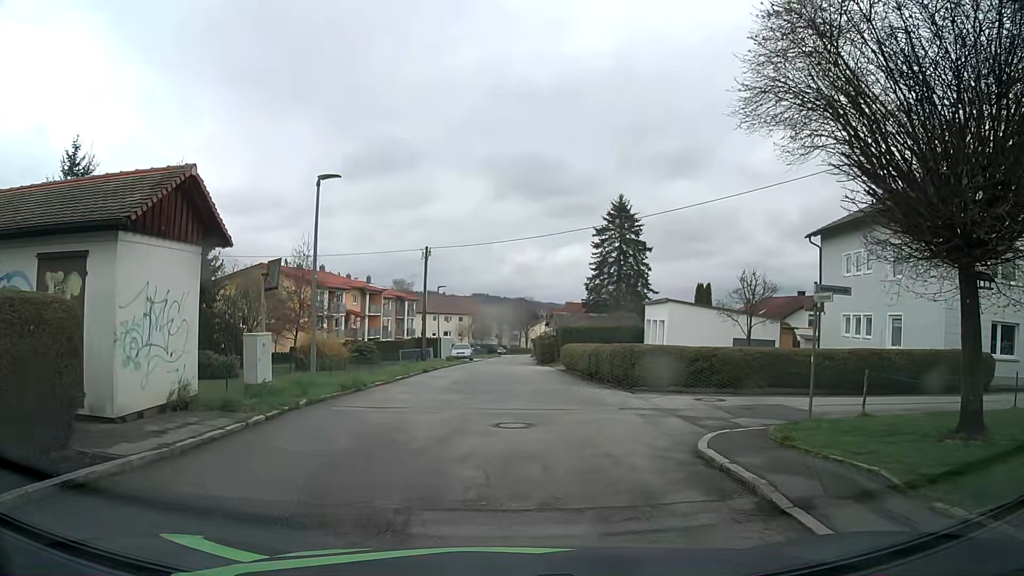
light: Day
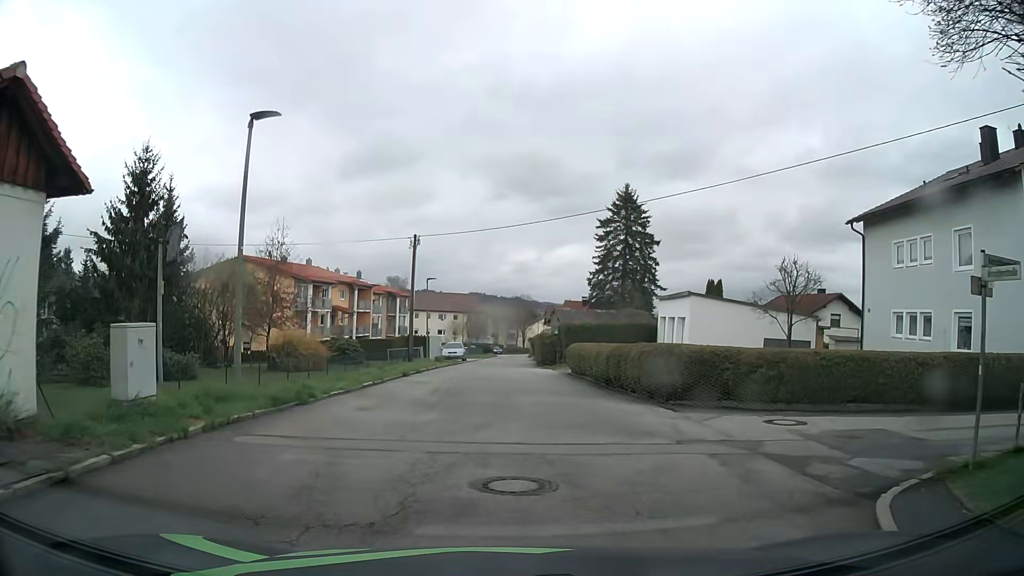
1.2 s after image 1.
(0.0, +4.8) m; 0°
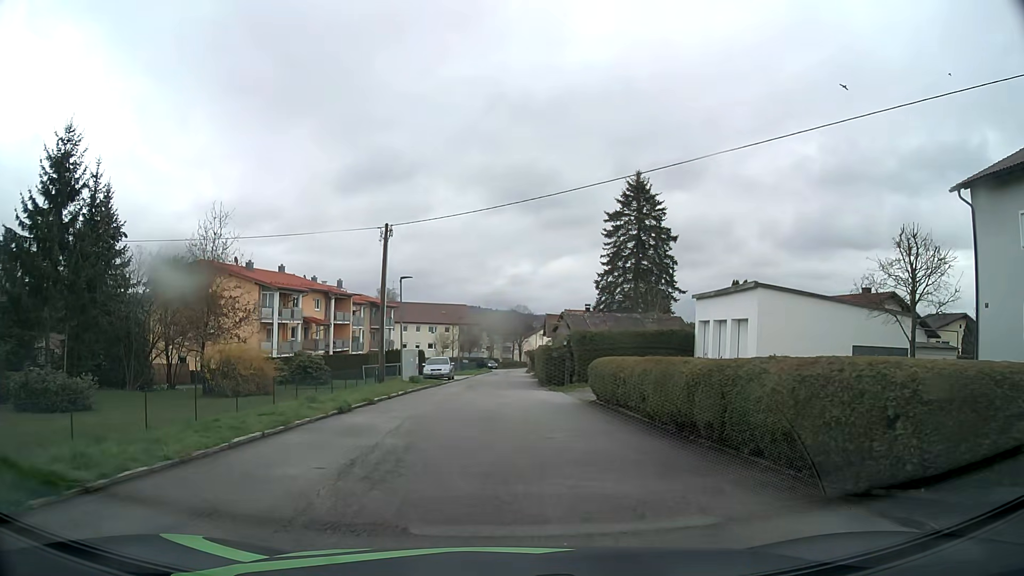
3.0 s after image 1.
(+0.2, +8.8) m; +2°
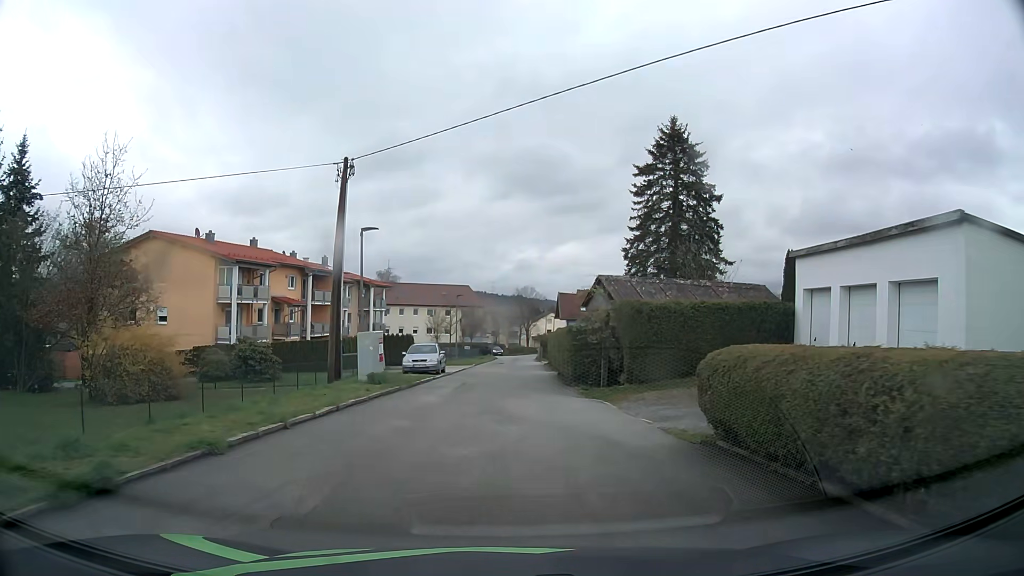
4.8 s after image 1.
(-0.2, +10.5) m; -1°
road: residential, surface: asphalt
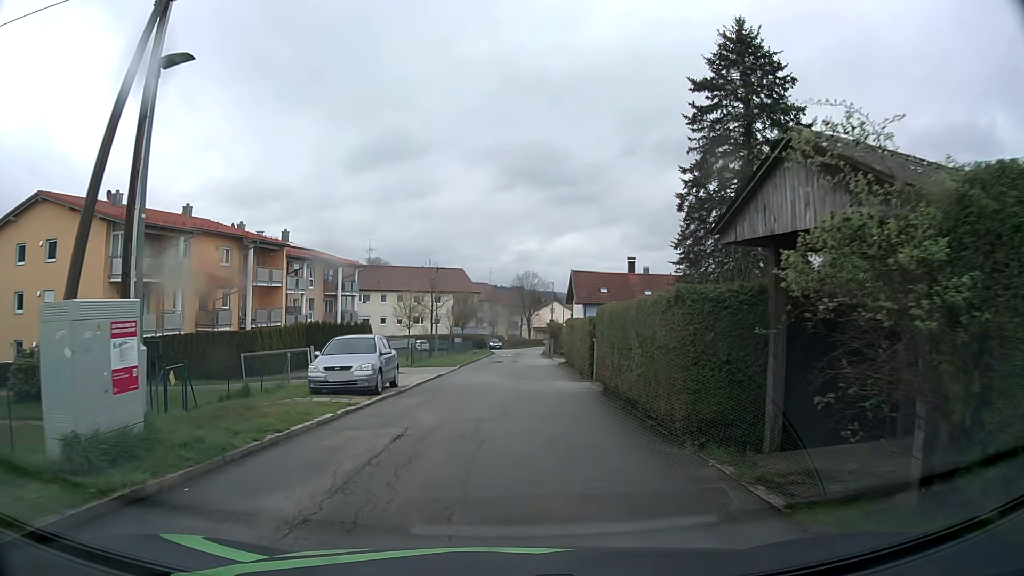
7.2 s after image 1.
(0.0, +14.4) m; 0°
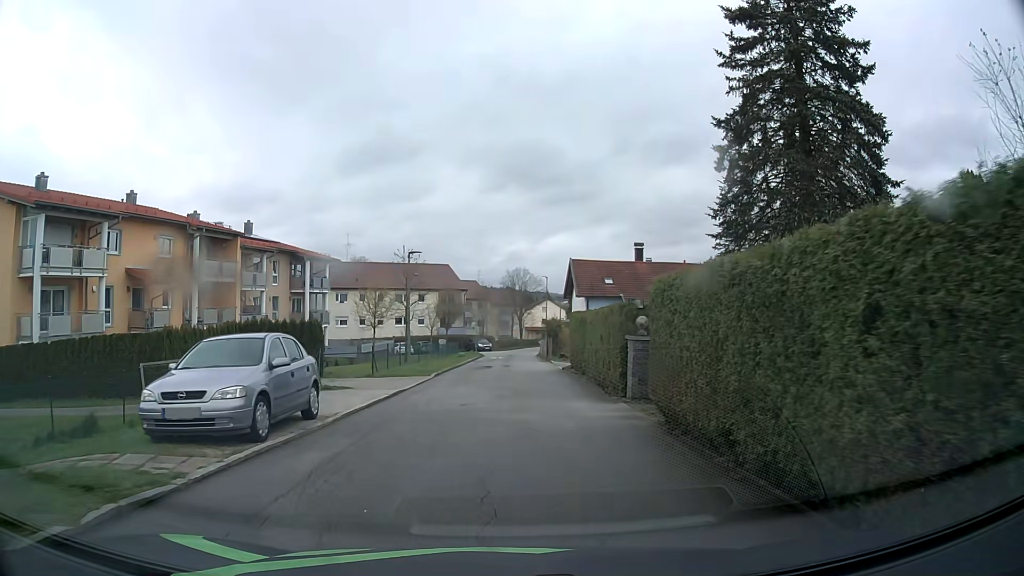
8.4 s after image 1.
(0.0, +7.3) m; 0°
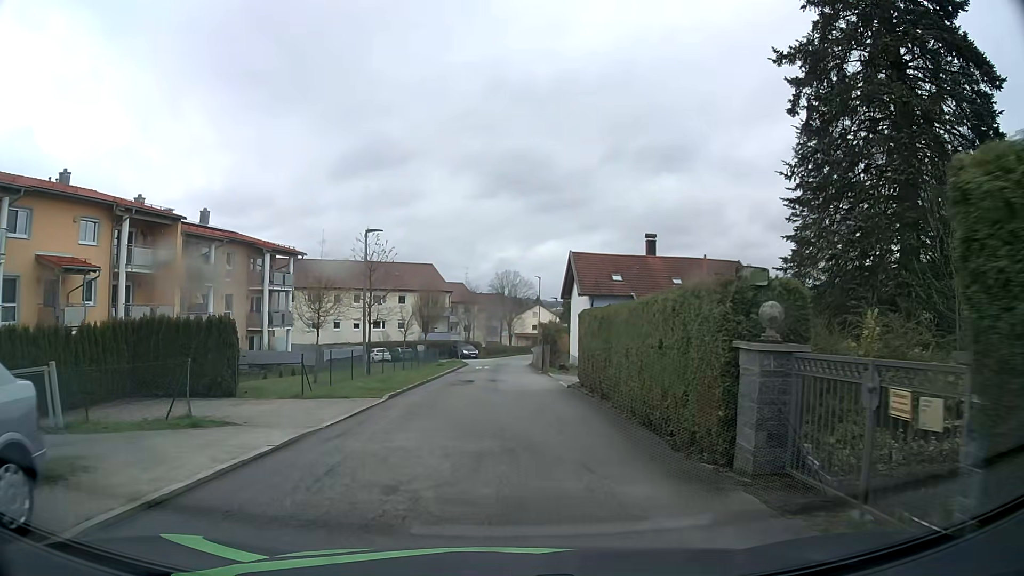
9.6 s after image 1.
(+0.1, +7.3) m; +1°
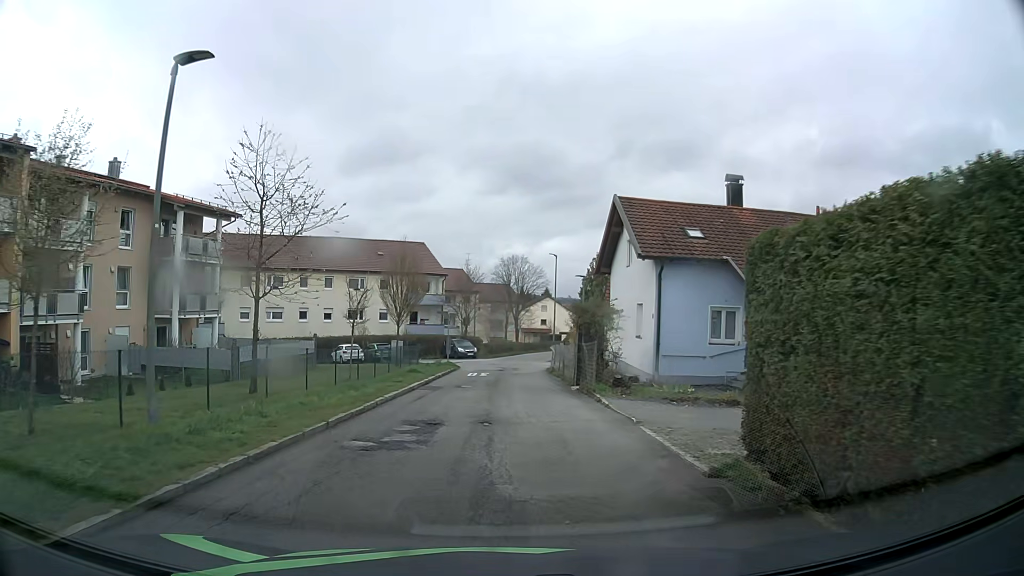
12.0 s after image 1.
(0.0, +14.6) m; 0°
